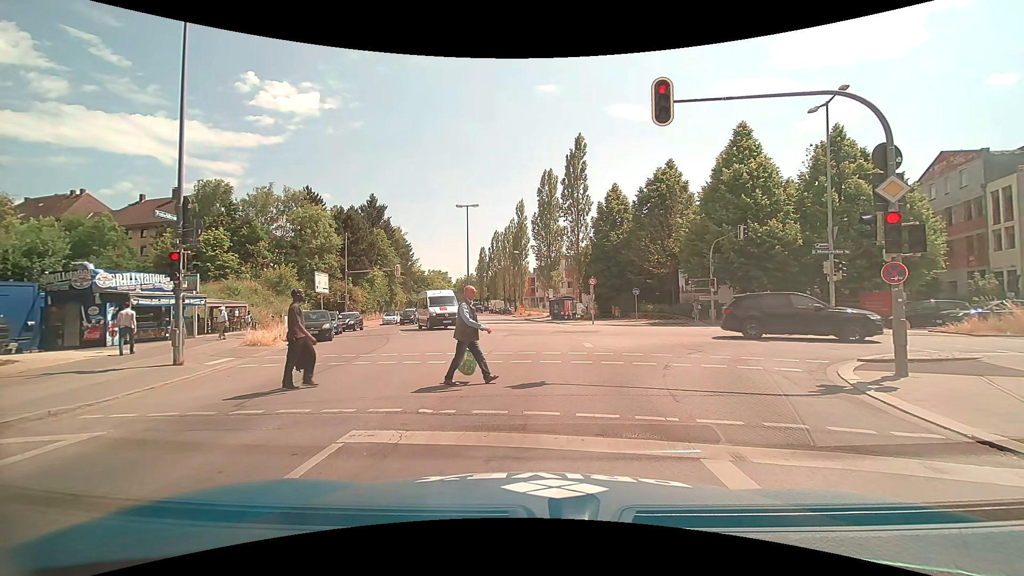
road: tertiary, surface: asphalt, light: Day
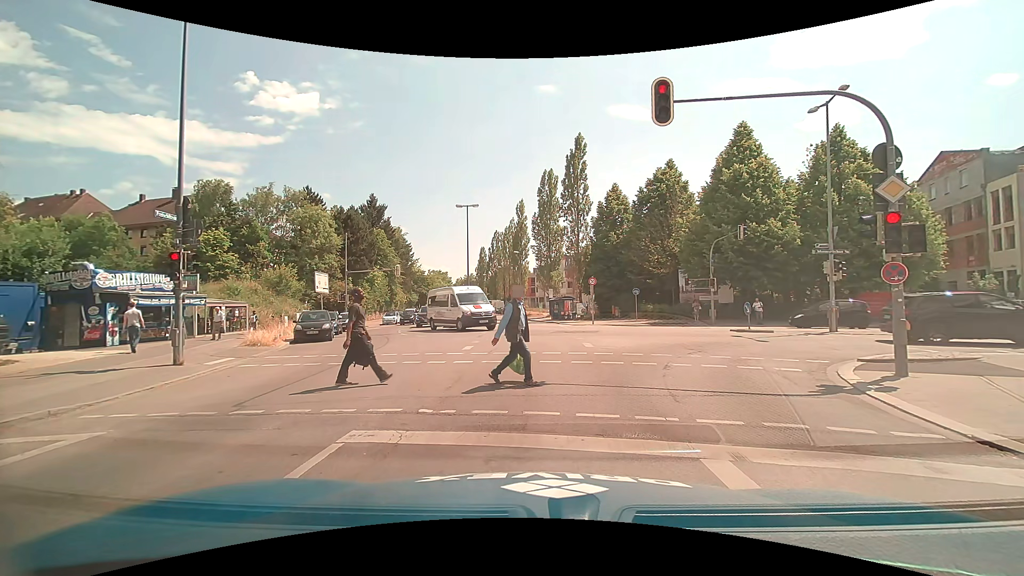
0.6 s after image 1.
(0.0, 0.0) m; 0°
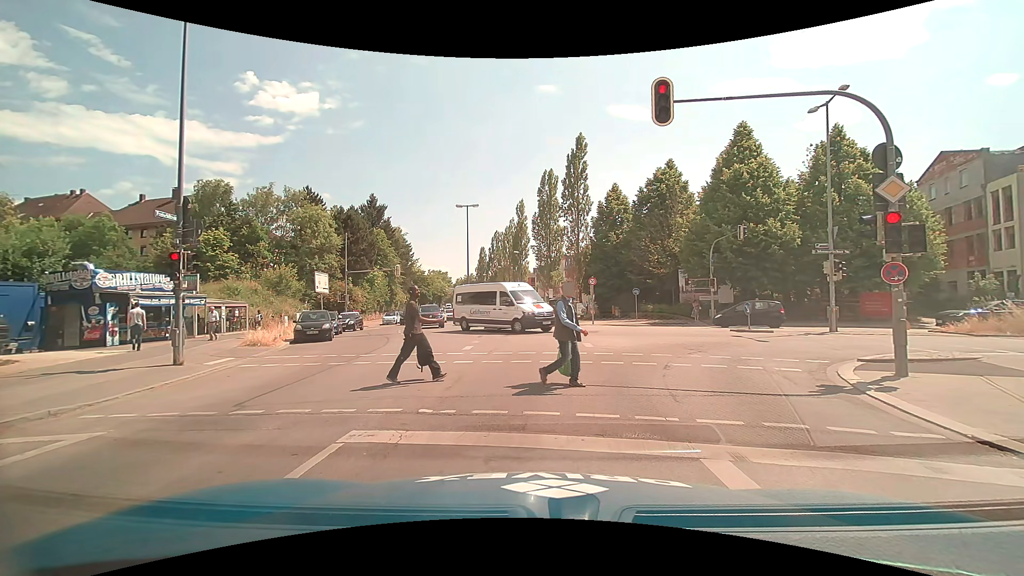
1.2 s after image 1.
(0.0, 0.0) m; 0°
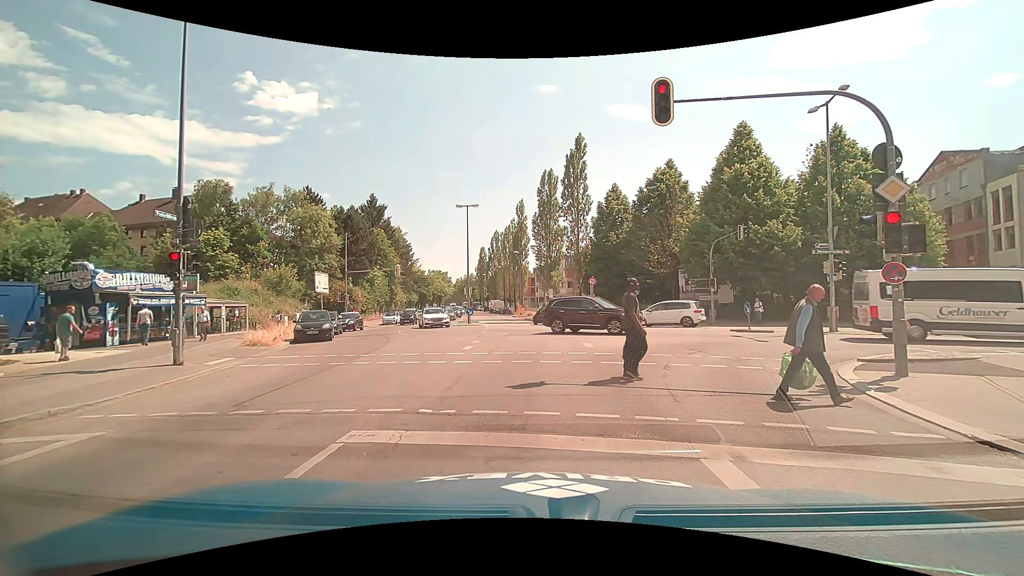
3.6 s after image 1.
(0.0, 0.0) m; 0°
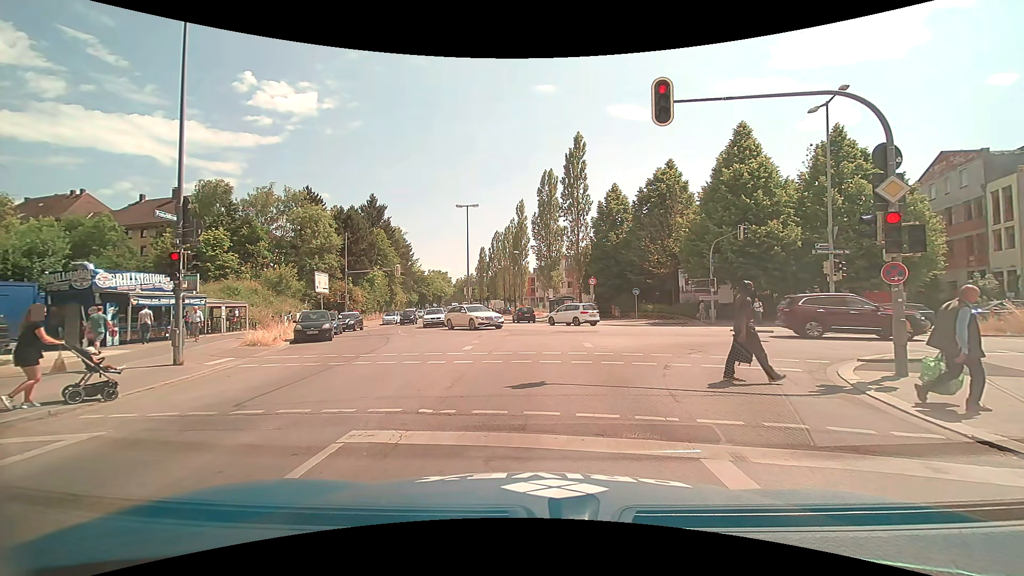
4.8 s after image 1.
(0.0, 0.0) m; 0°
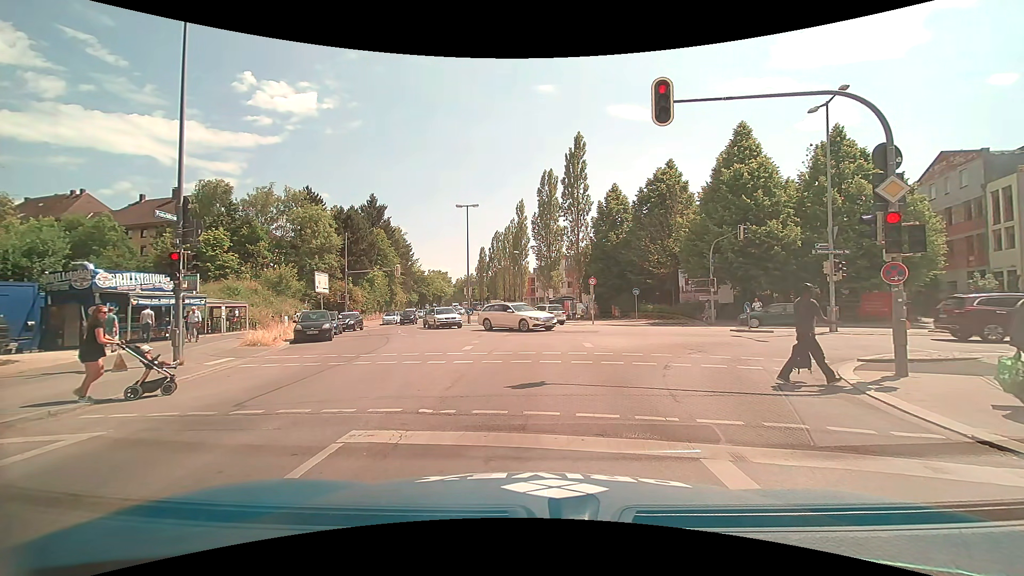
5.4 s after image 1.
(0.0, 0.0) m; 0°
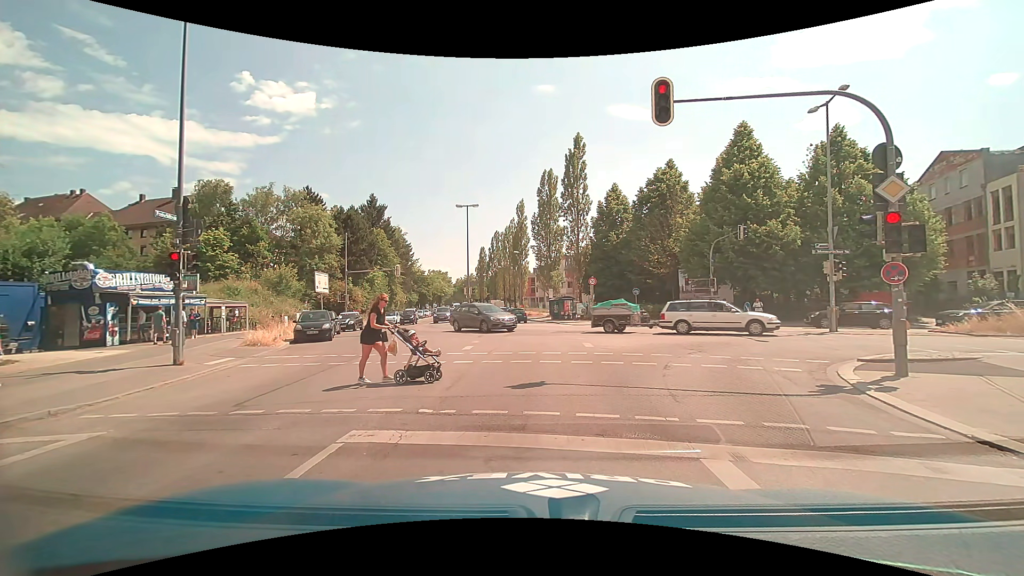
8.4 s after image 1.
(0.0, 0.0) m; 0°
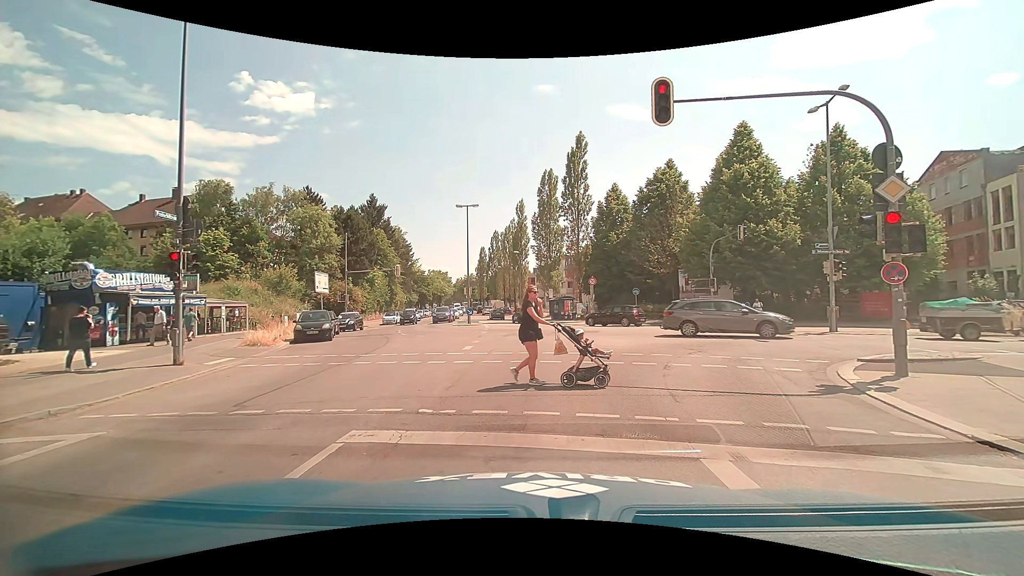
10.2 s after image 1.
(0.0, 0.0) m; 0°
(0, +10) (-1, +20) (-2, +30) (-3, +40) (-5, +50) (-7, +59) (-10, +69) (-12, +79) (-14, +89) (-16, +99) m
